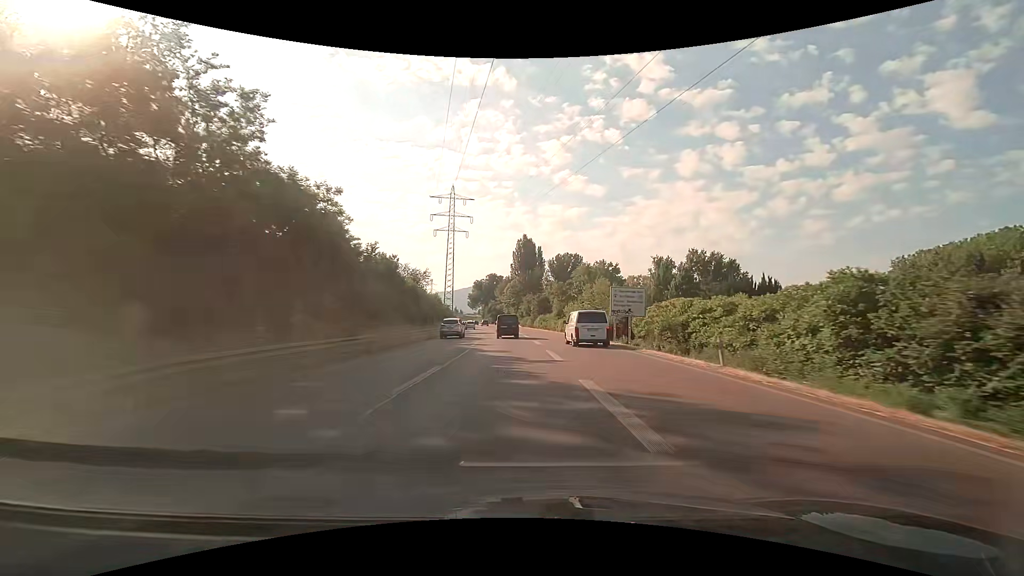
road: trunk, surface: asphalt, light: Day
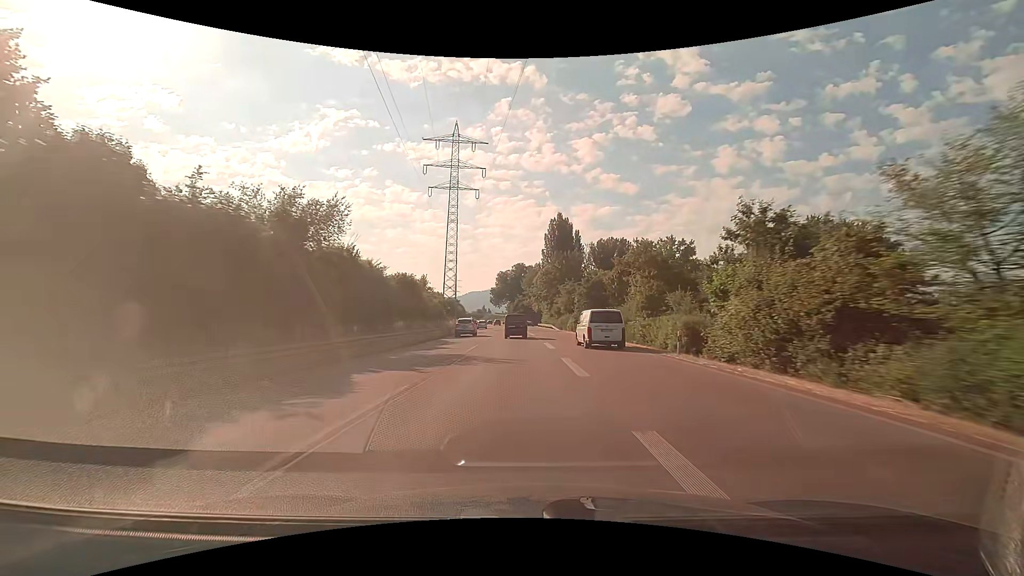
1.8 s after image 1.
(-1.4, +41.1) m; -4°
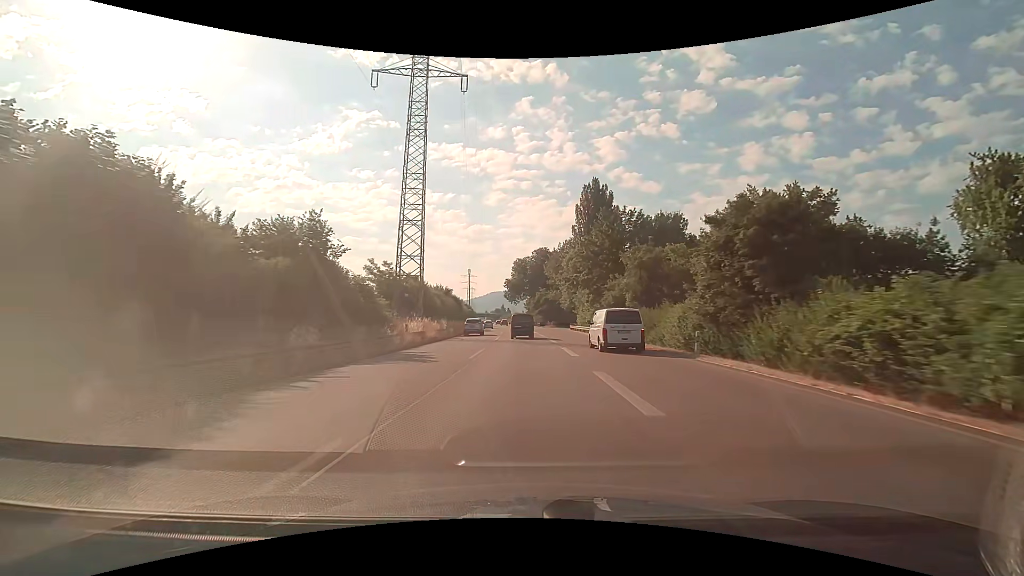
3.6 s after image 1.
(-1.0, +40.9) m; -2°
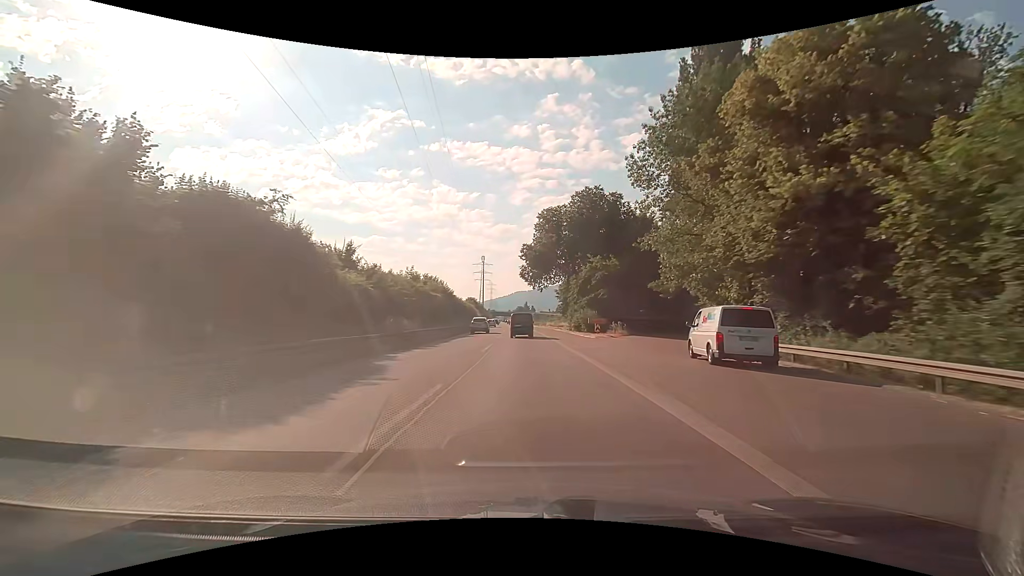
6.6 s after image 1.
(-1.9, +67.9) m; -3°
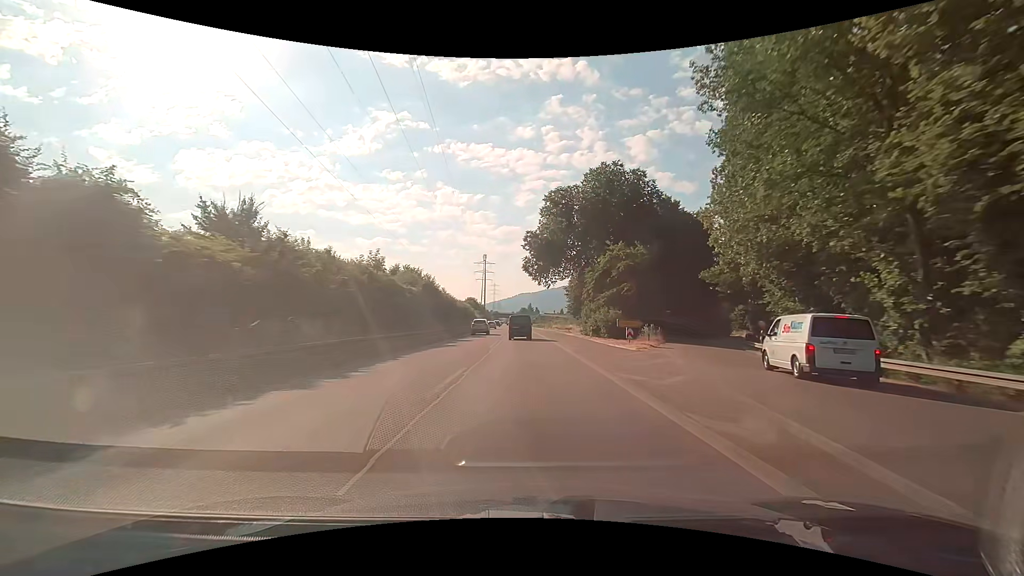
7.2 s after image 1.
(-0.1, +13.5) m; -1°
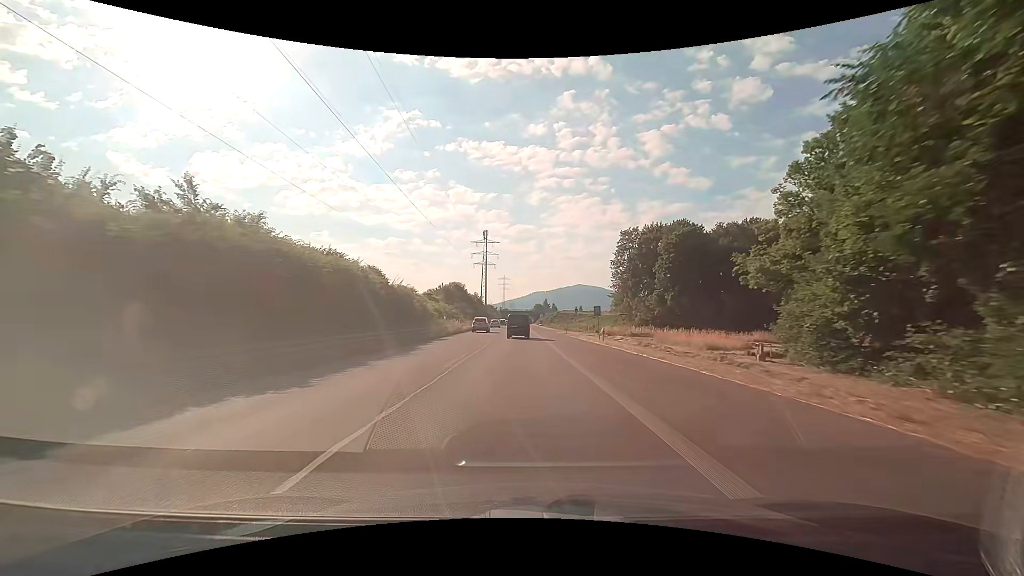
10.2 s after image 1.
(-0.9, +67.2) m; -1°
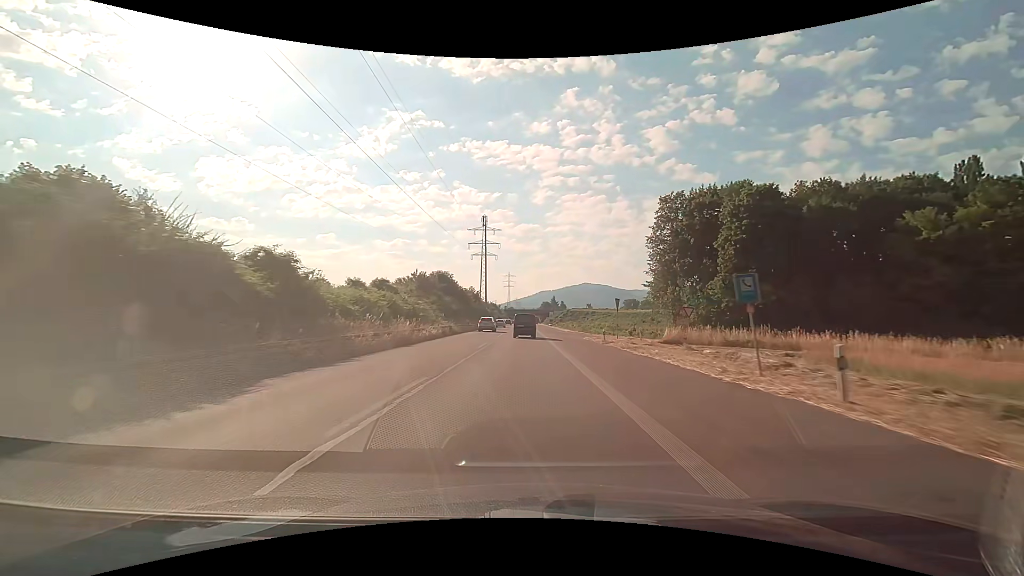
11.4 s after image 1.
(-0.3, +26.3) m; -1°
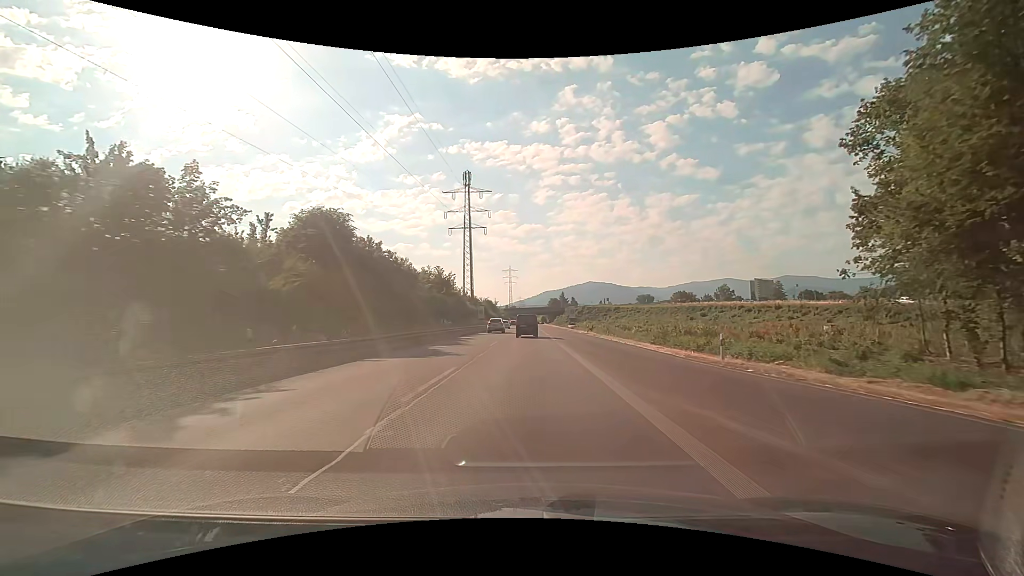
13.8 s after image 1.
(-0.5, +51.4) m; -1°
(0, +10) (0, +20) (0, +30) (0, +40) (0, +50) (0, +60) (0, +70) (+1, +80) (+1, +90) (+1, +100) m
